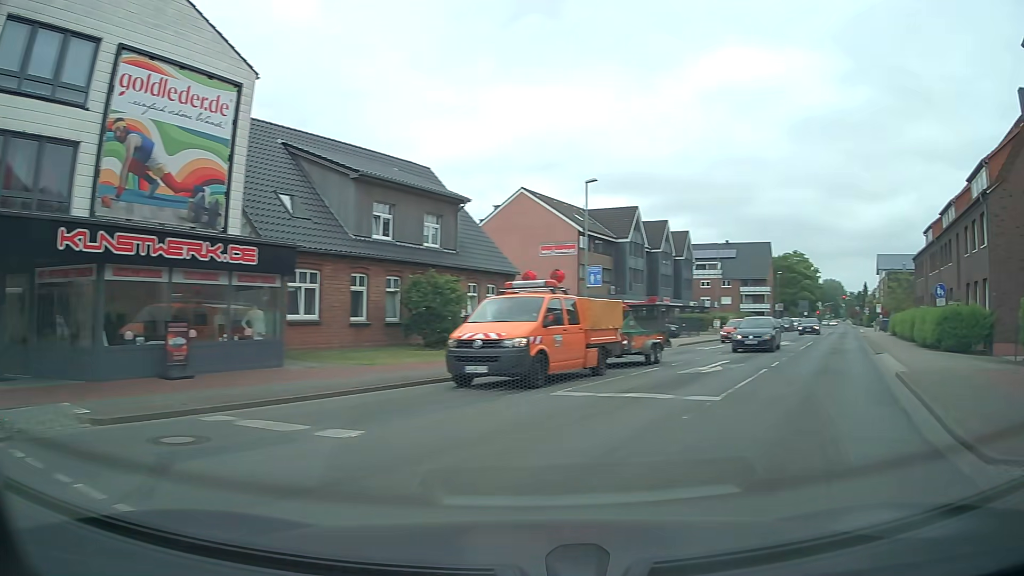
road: tertiary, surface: asphalt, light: Day
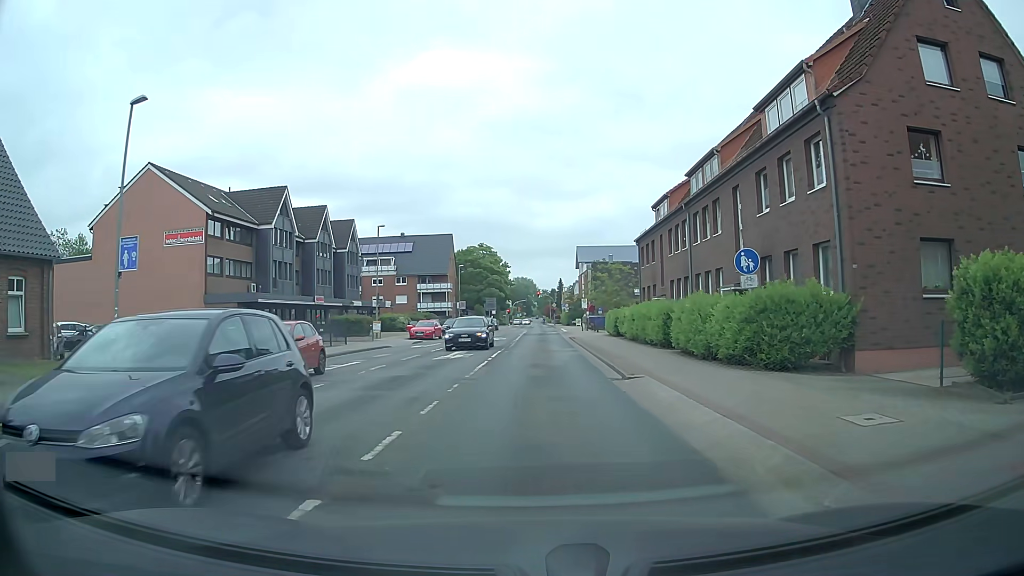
(+5.0, +12.4) m; +28°
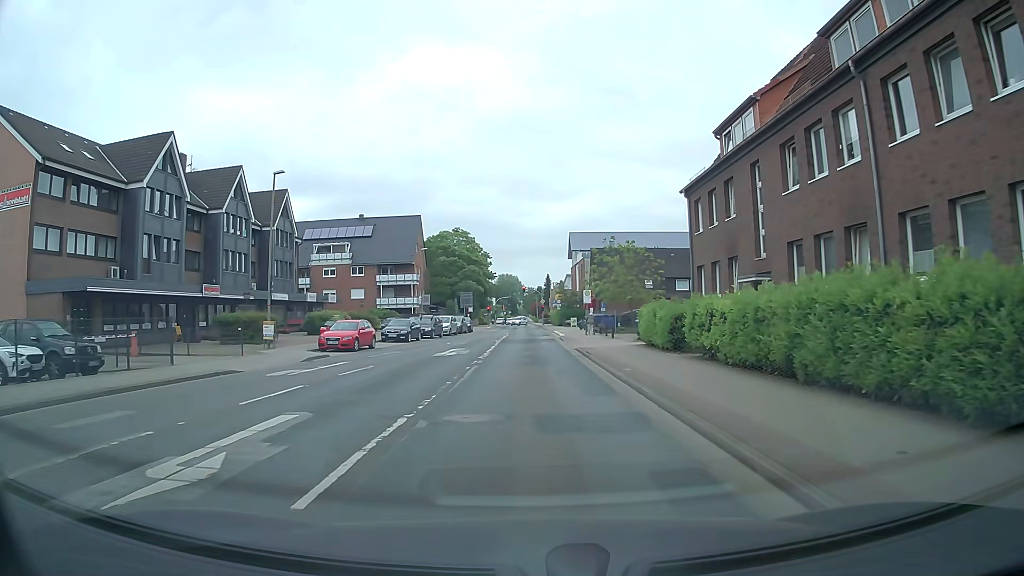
(0.0, +19.3) m; +1°
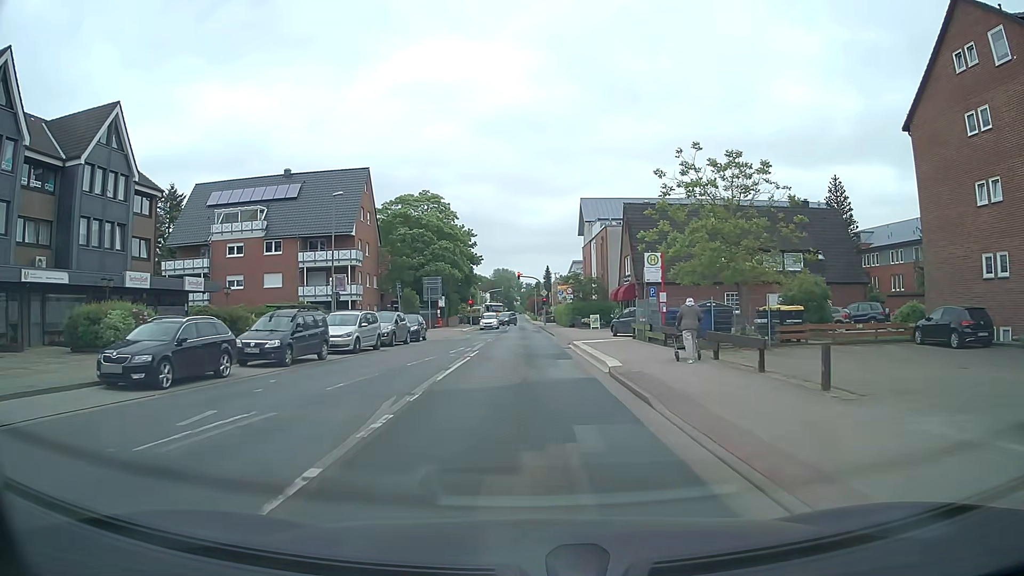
(-0.1, +29.0) m; 0°
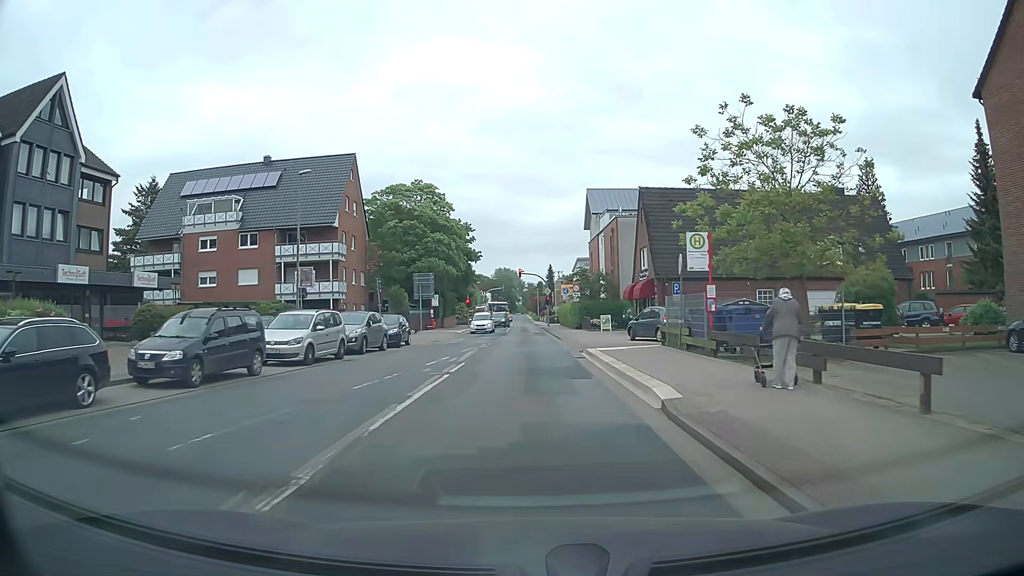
(0.0, +5.9) m; 0°
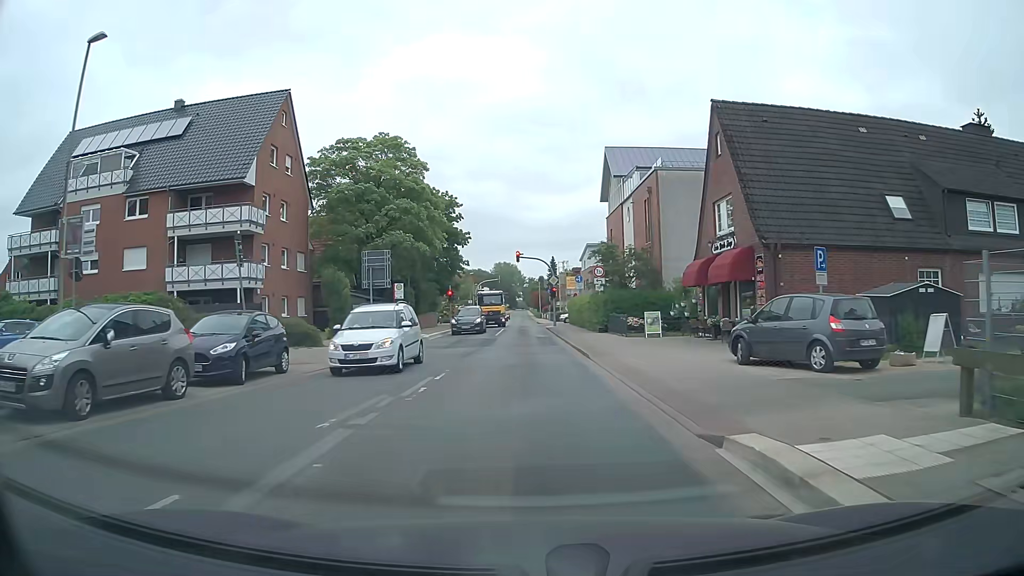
(0.0, +16.9) m; 0°
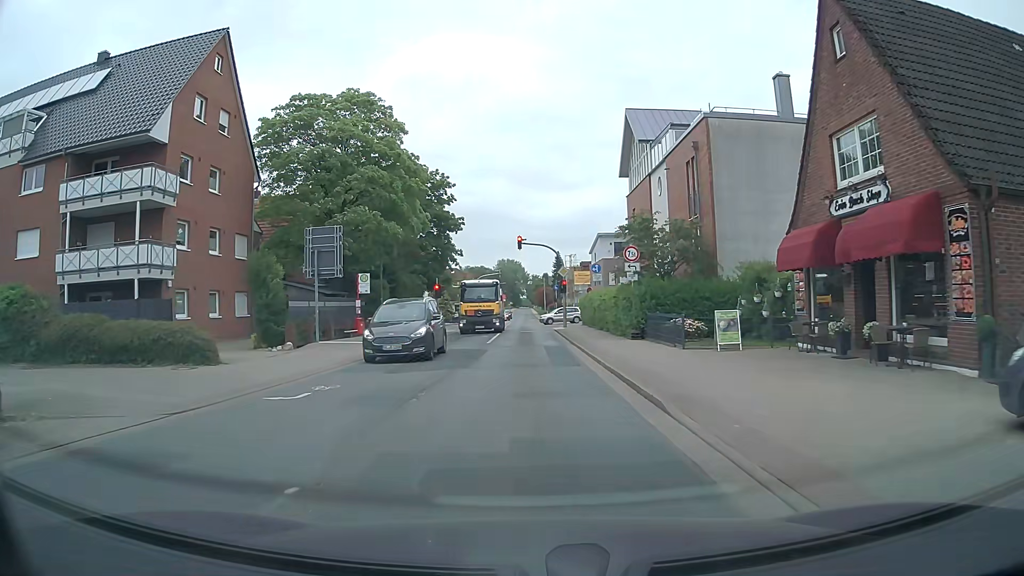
(0.0, +10.2) m; 0°
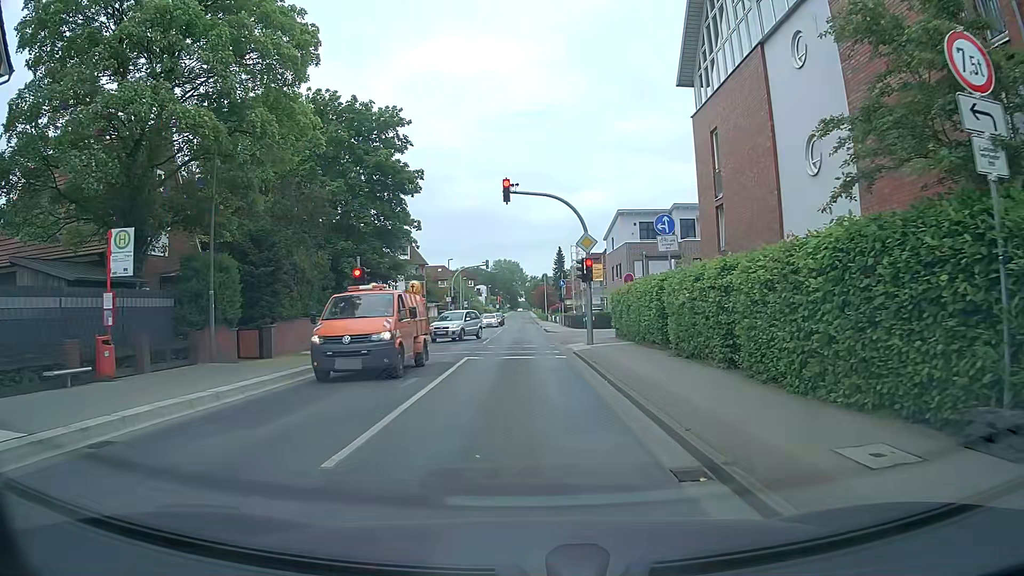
(+0.1, +20.6) m; 0°
